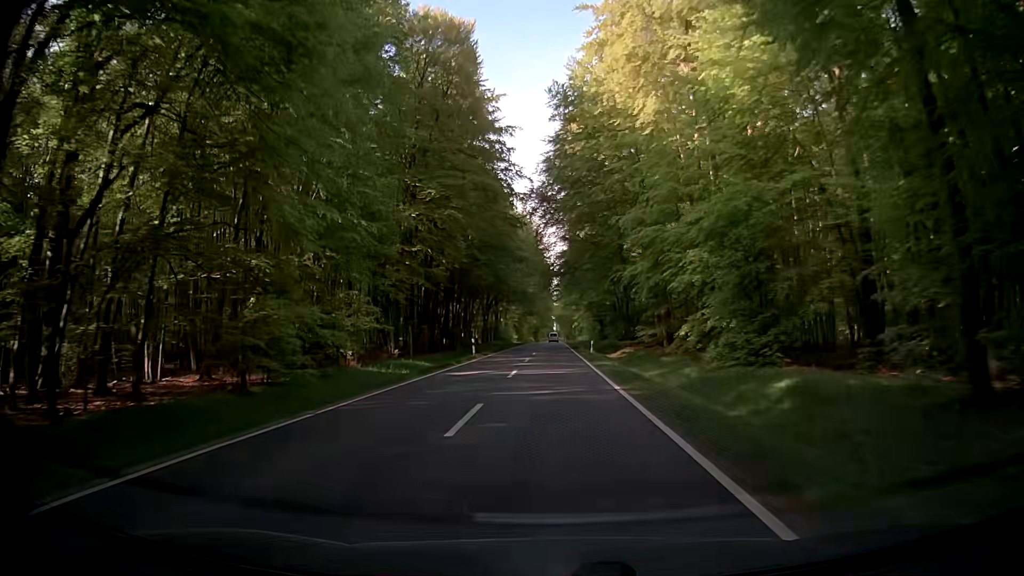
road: secondary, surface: asphalt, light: Day
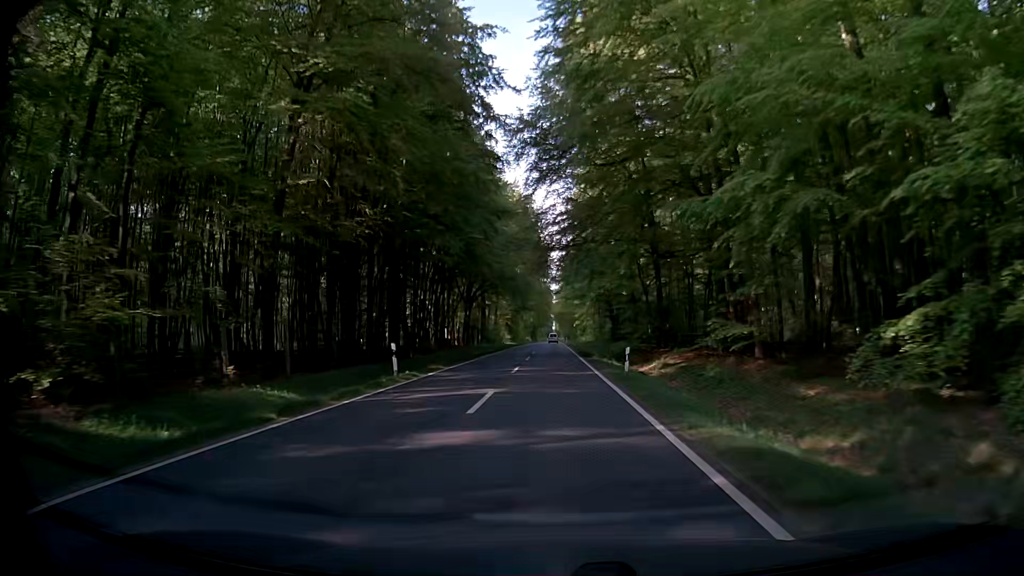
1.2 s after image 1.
(+0.4, +21.5) m; +1°
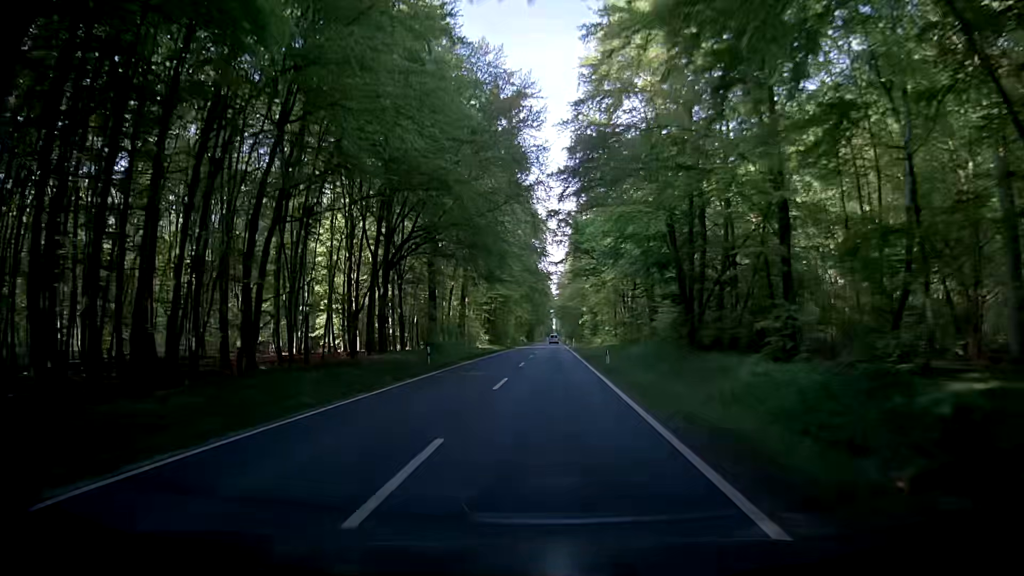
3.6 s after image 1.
(-0.3, +42.9) m; -1°
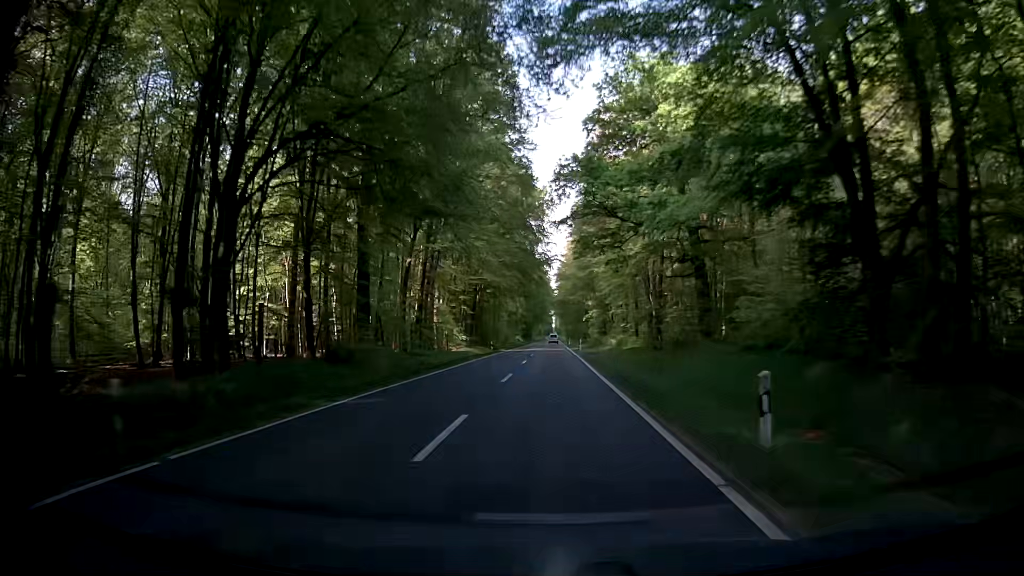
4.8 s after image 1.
(+0.2, +21.5) m; 0°
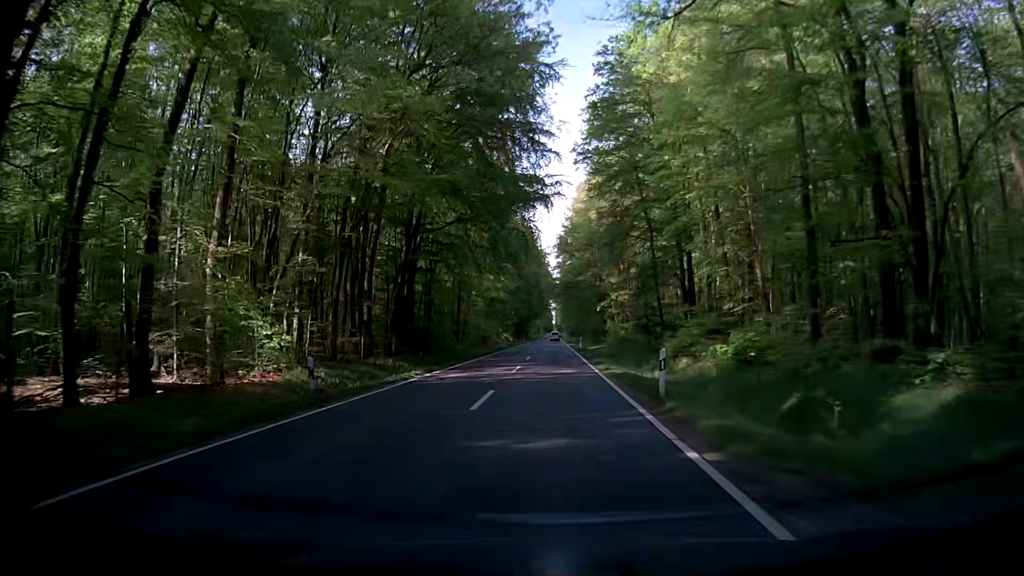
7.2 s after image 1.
(+0.2, +43.2) m; +1°
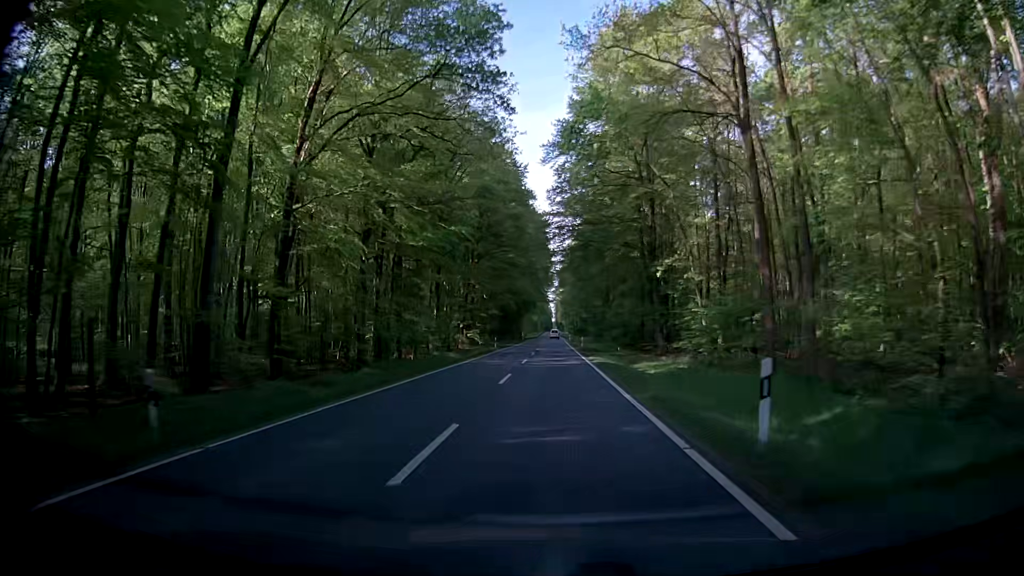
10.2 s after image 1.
(-1.5, +54.0) m; -1°
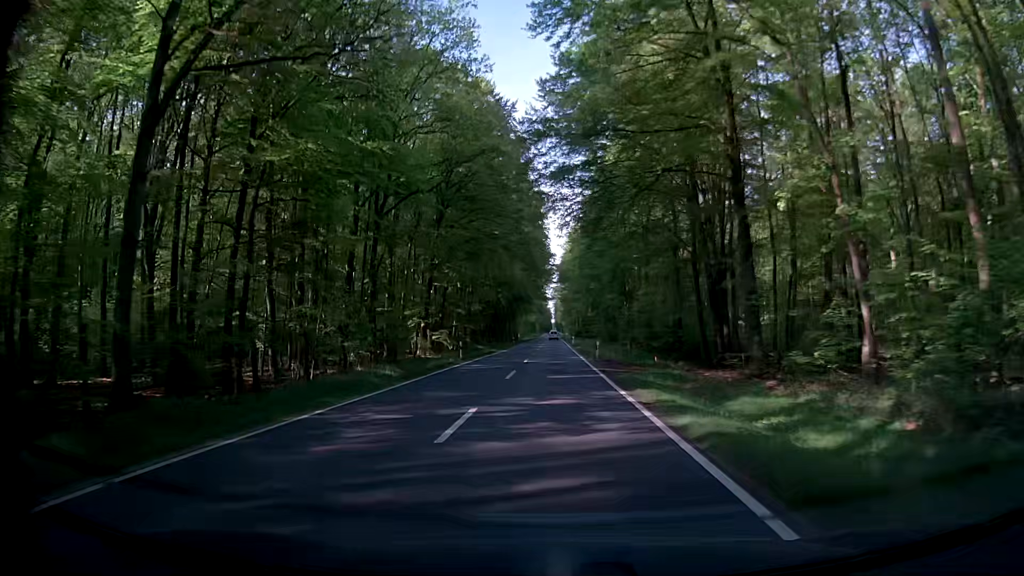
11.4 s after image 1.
(+0.3, +21.6) m; +1°
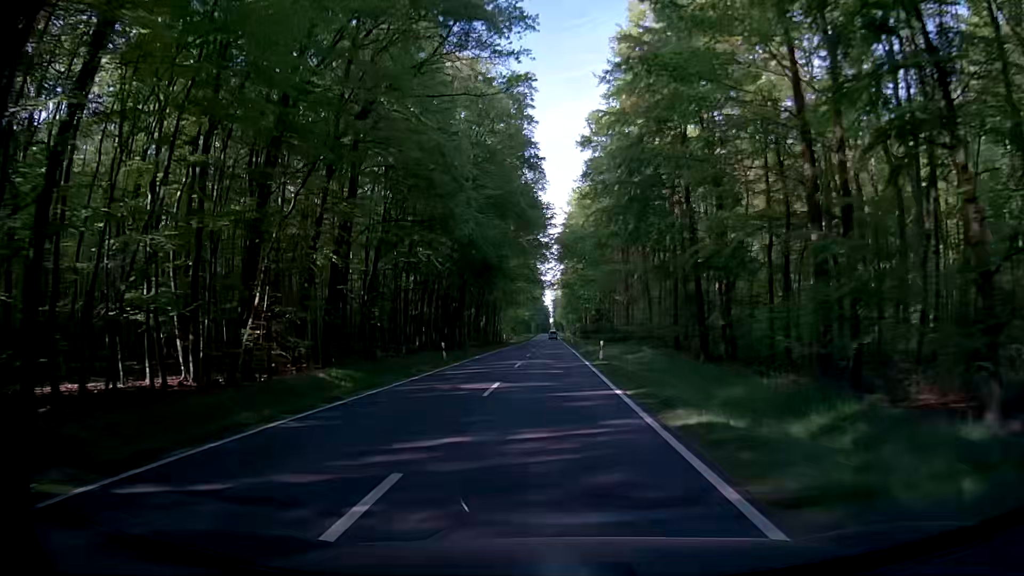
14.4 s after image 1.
(-0.5, +54.0) m; +1°
(0, +10) (0, +20) (0, +30) (-1, +40) (-1, +50) (-1, +60) (-1, +70) (-2, +80) (-2, +90) (-2, +100) m
